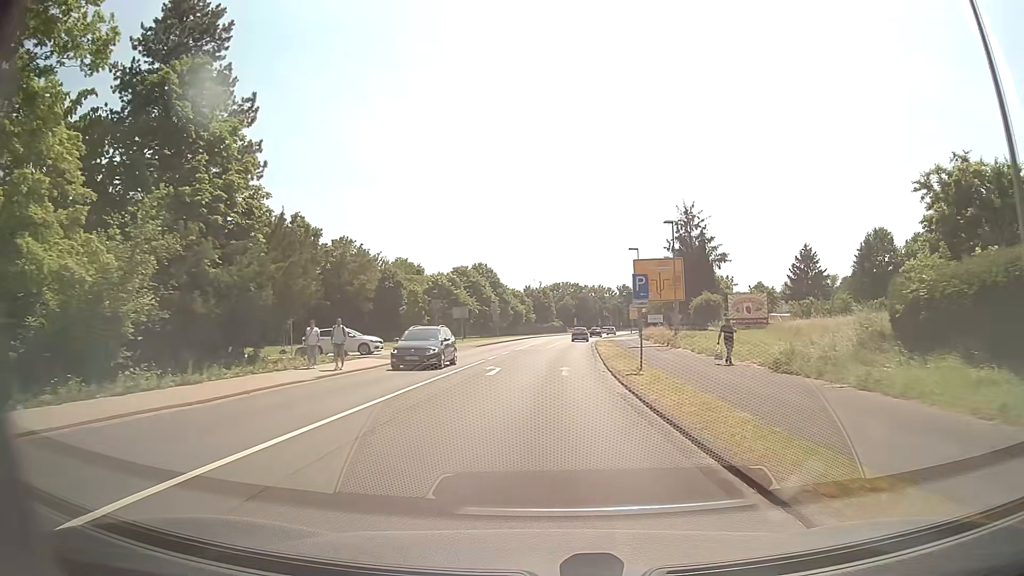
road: secondary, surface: asphalt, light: Day
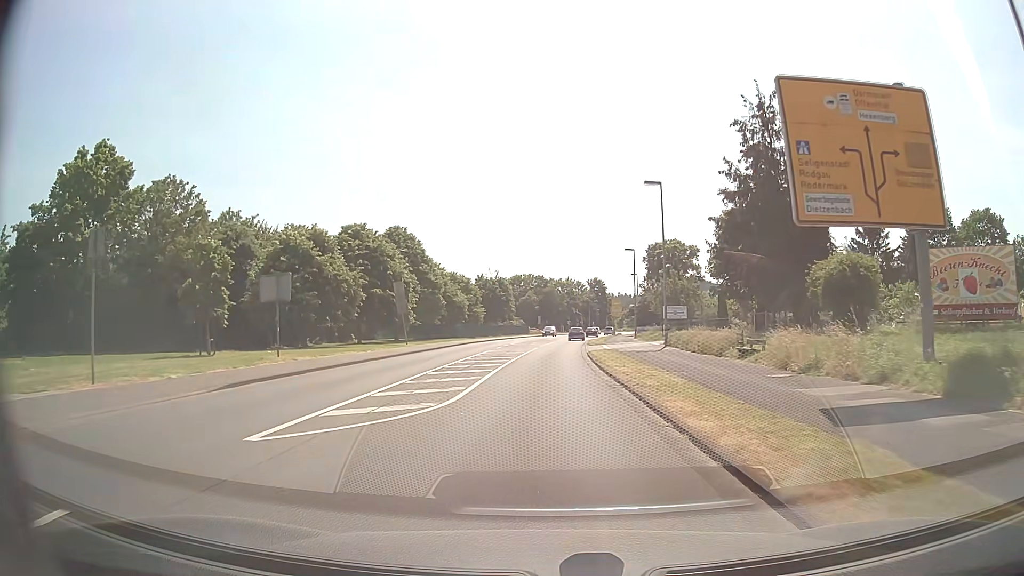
(+1.2, +35.9) m; +3°
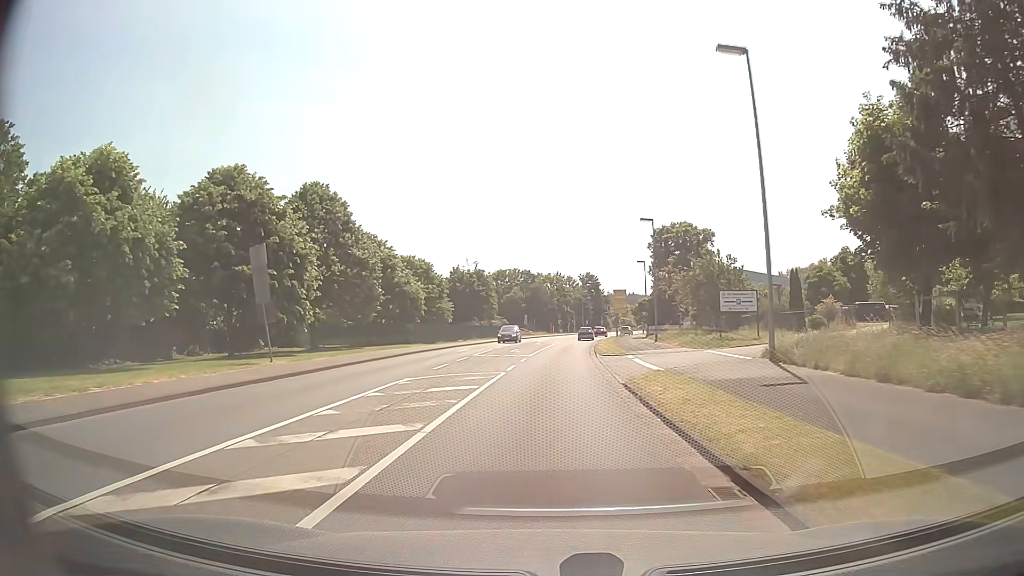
(+0.2, +21.3) m; +1°
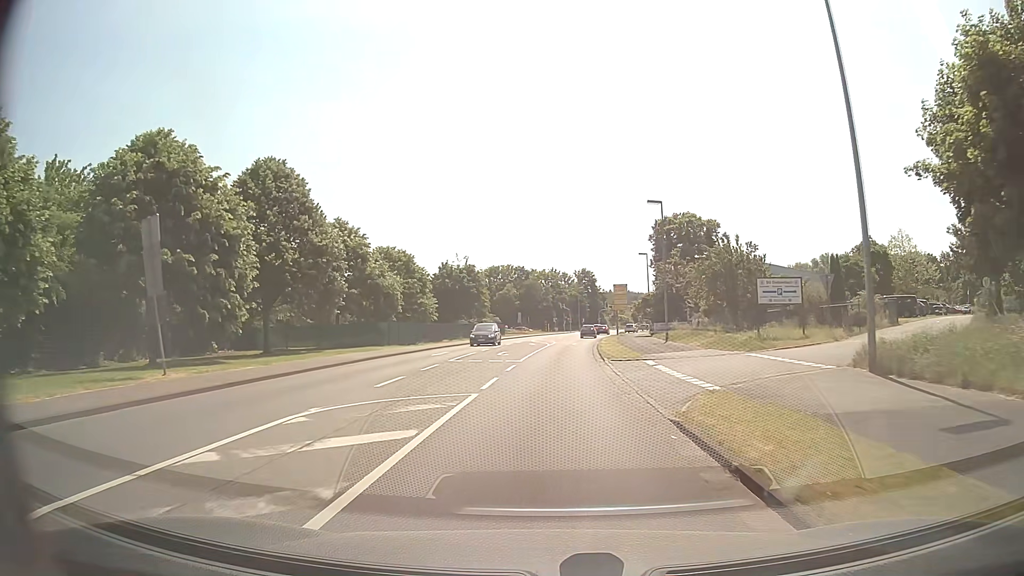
(+0.1, +7.1) m; +1°
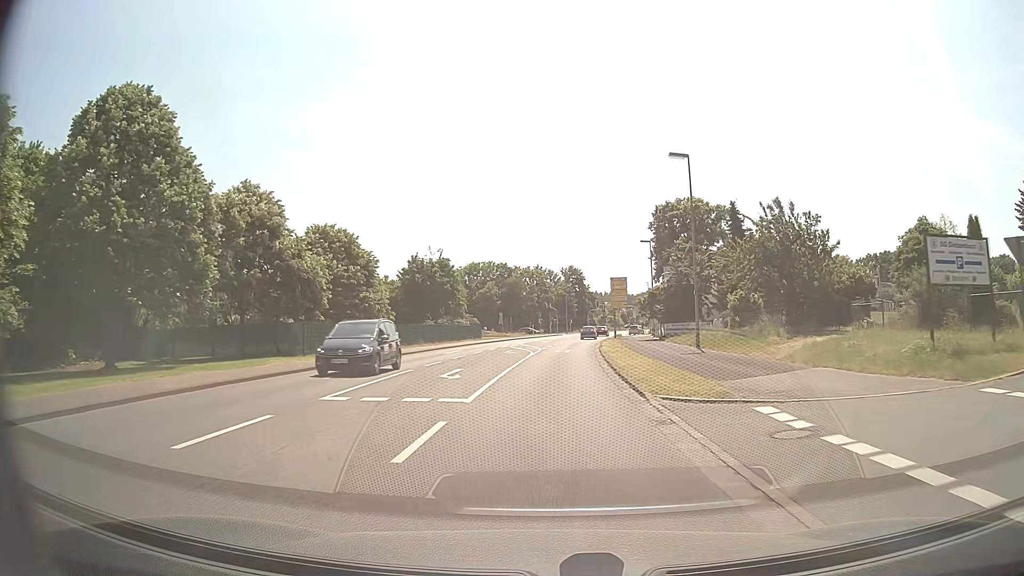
(+0.1, +14.1) m; +1°
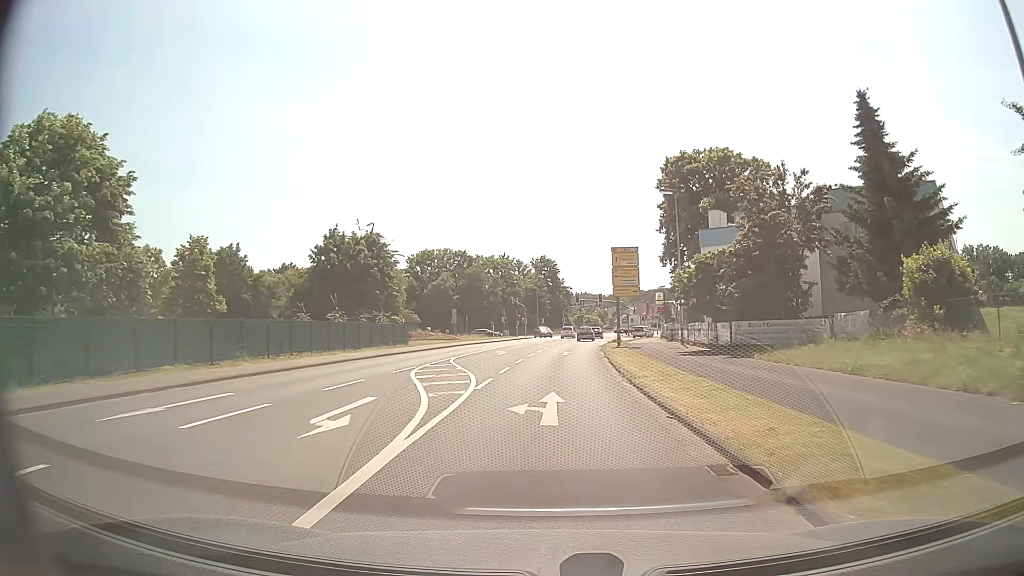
(+0.6, +27.7) m; +3°
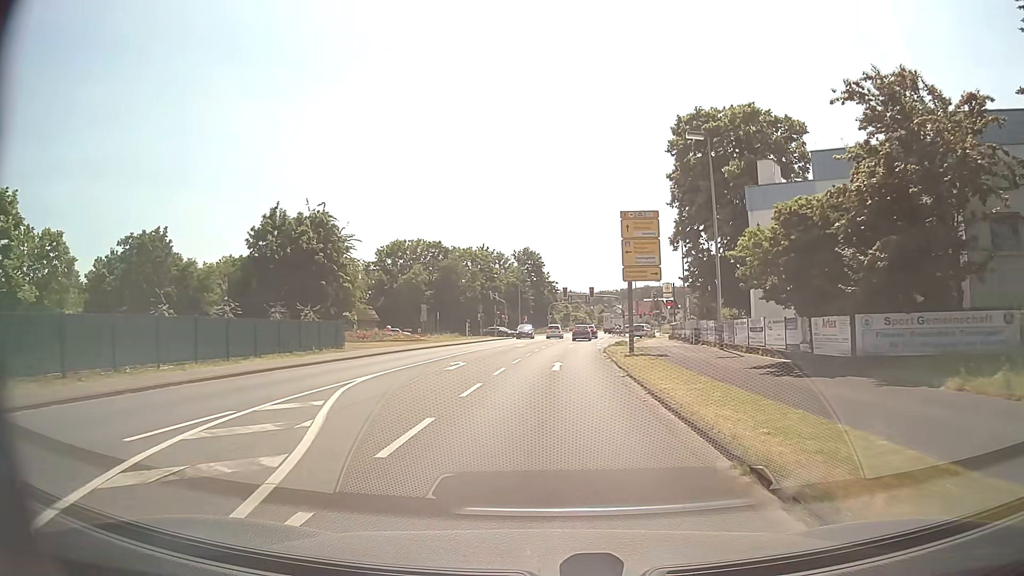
(+0.2, +13.3) m; +1°
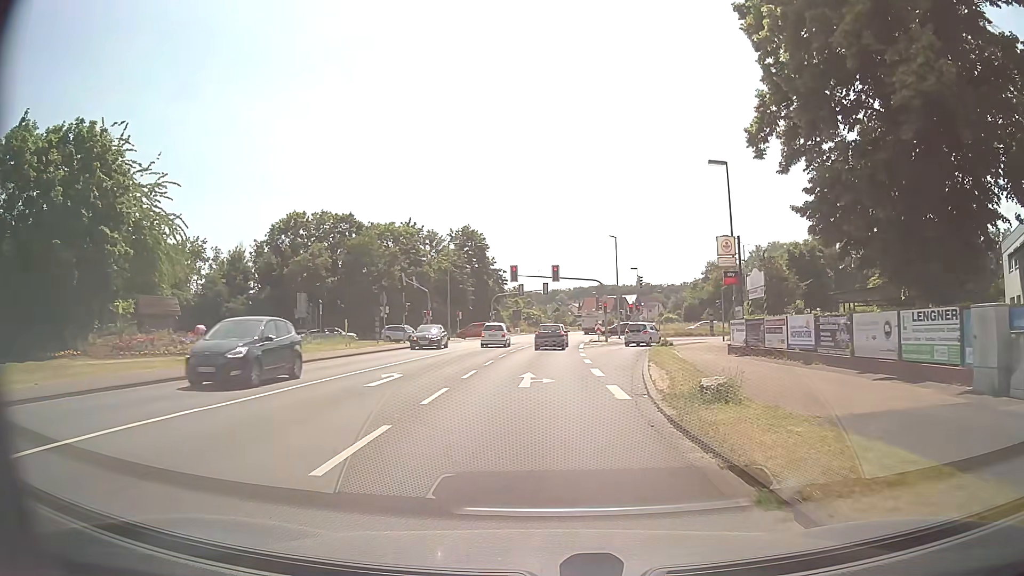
(+0.9, +30.9) m; +4°
(0, +10) (+1, +20) (+2, +30) (+4, +40) (+7, +49) (+13, +57) (+22, +62) (+31, +65) (+41, +65) (+51, +66) m
